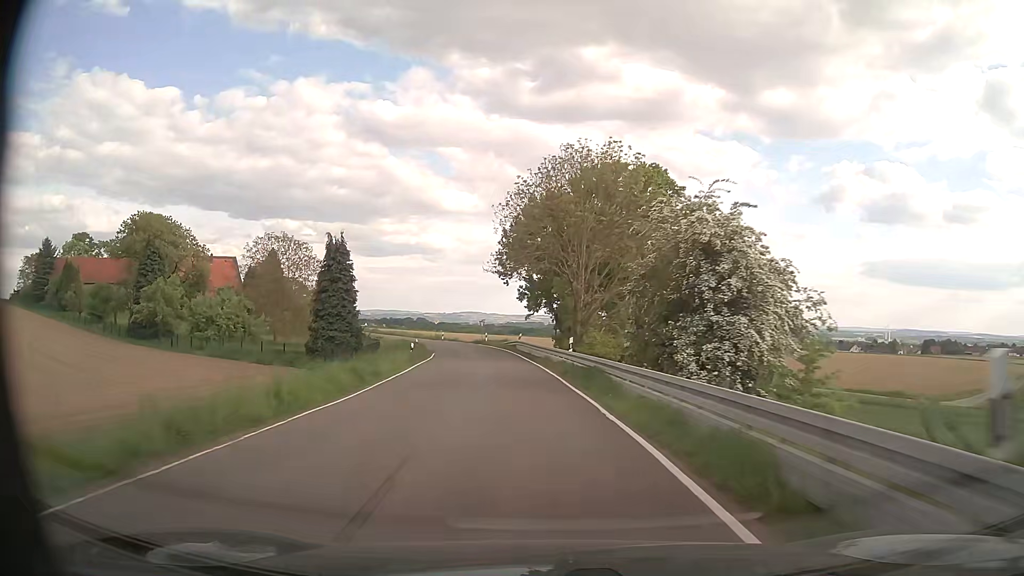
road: secondary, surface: asphalt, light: Day
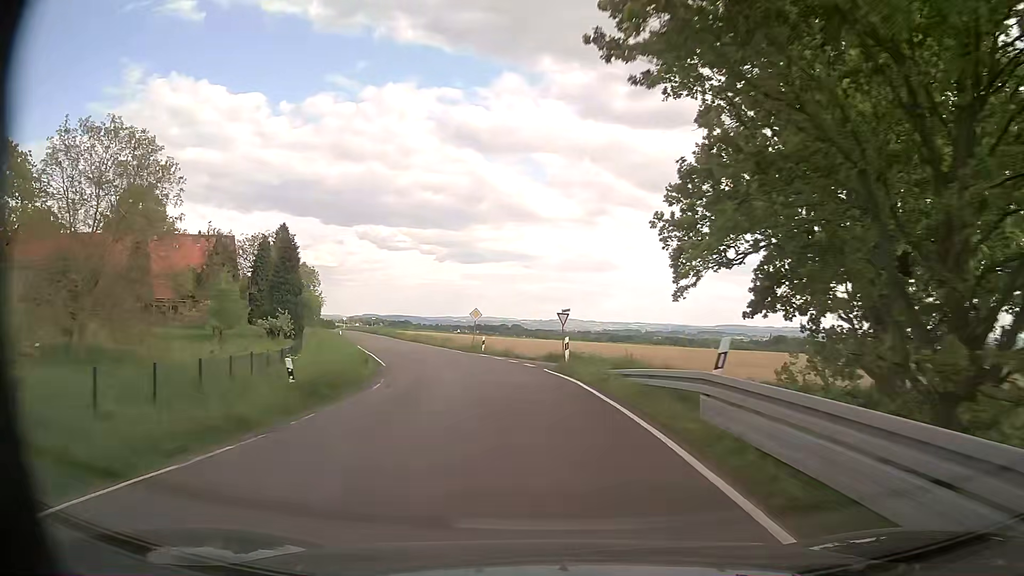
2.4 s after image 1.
(-3.1, +41.3) m; -9°
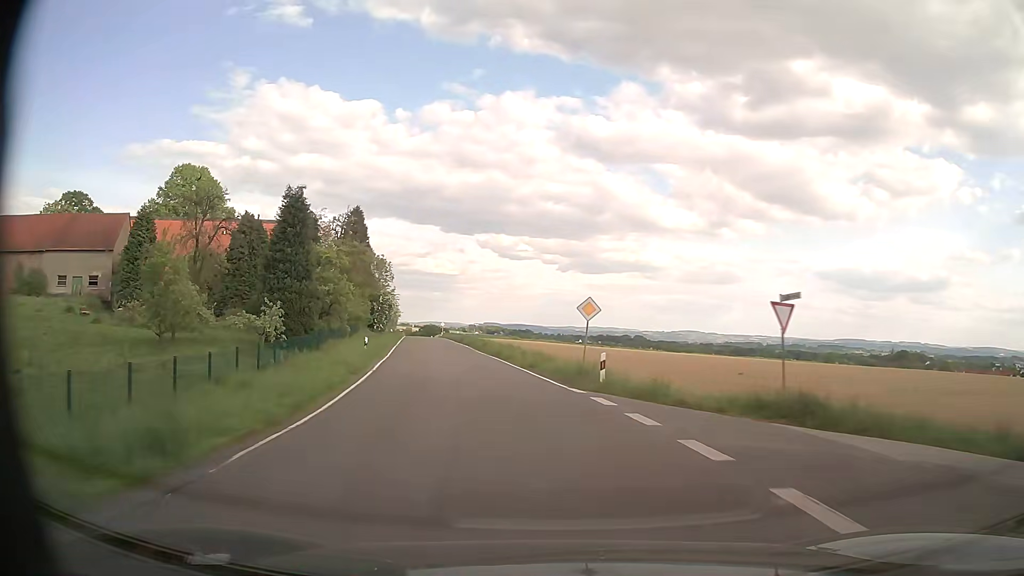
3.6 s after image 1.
(-1.4, +20.8) m; -9°
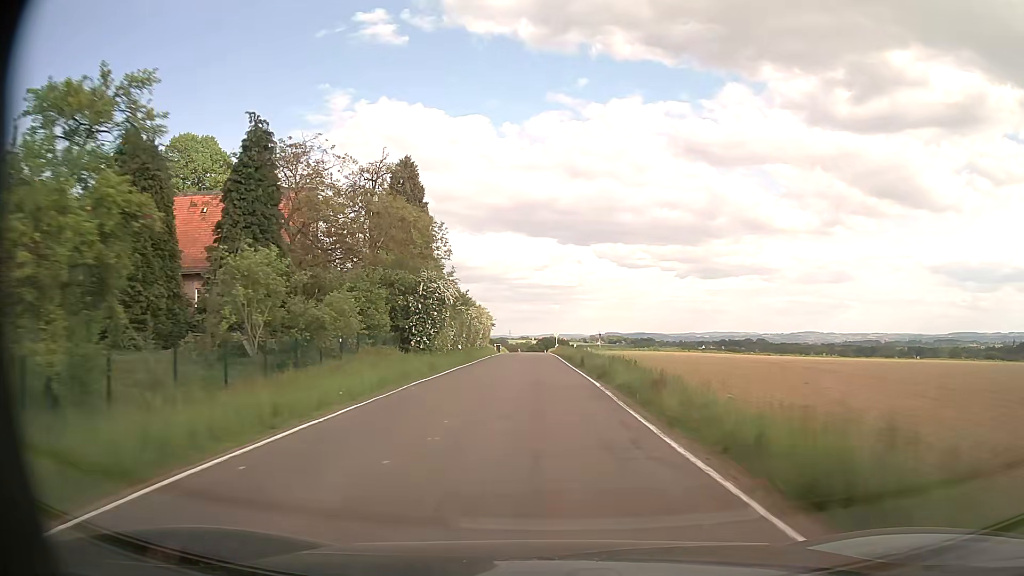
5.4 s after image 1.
(-4.1, +33.3) m; -11°
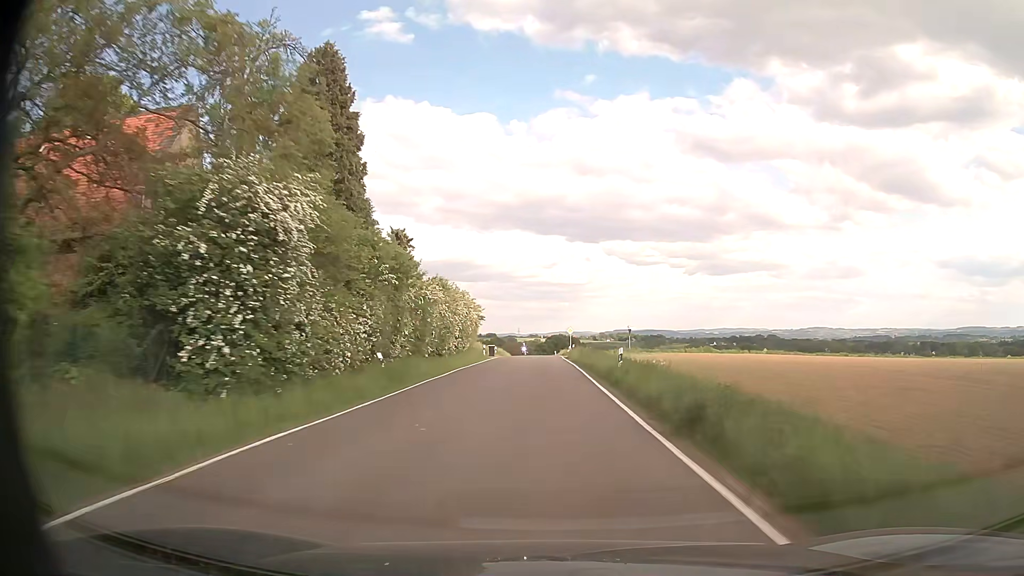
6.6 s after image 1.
(-0.3, +24.2) m; -1°
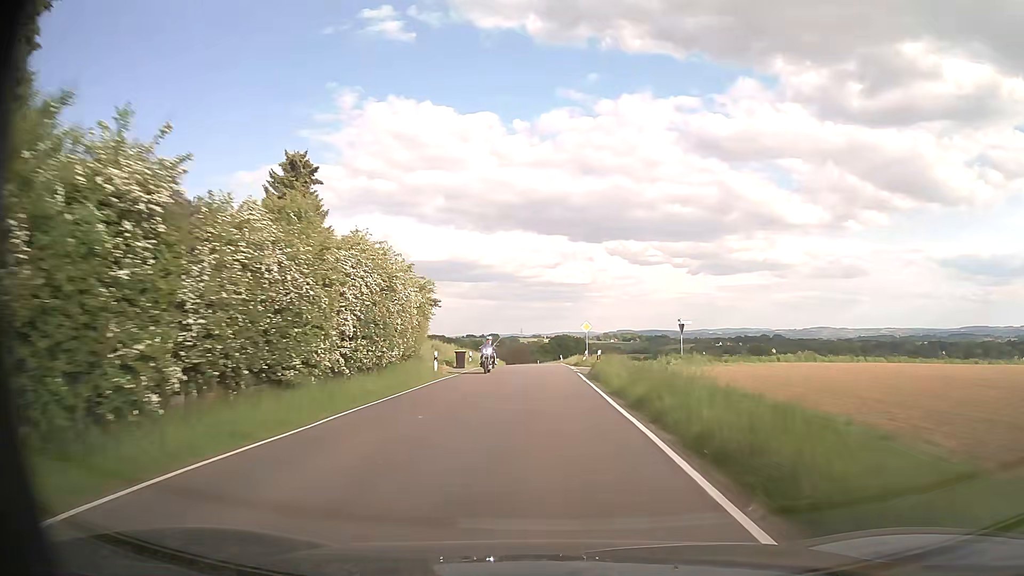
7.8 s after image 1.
(+0.1, +25.5) m; 0°
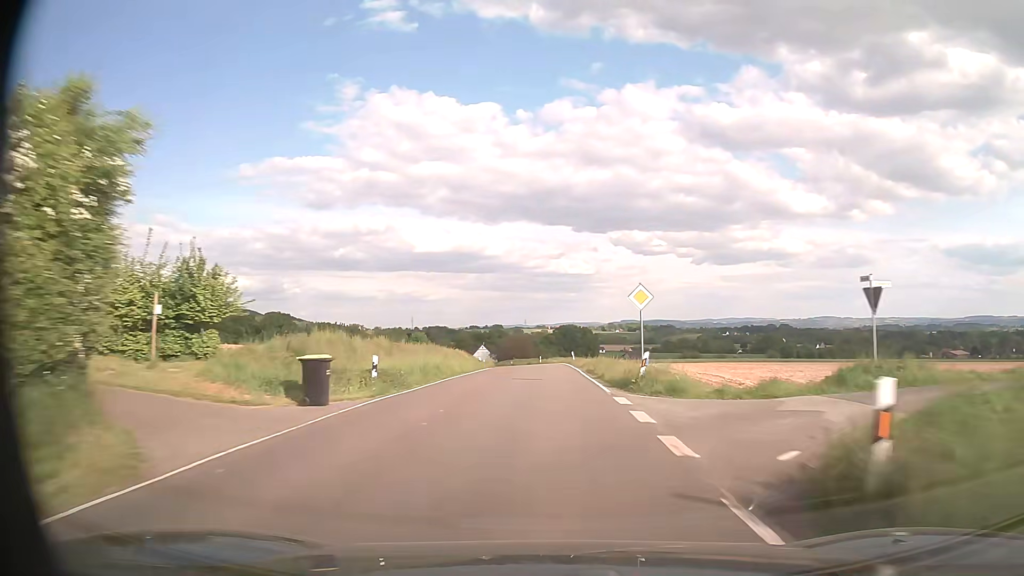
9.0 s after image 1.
(-0.2, +25.9) m; 0°
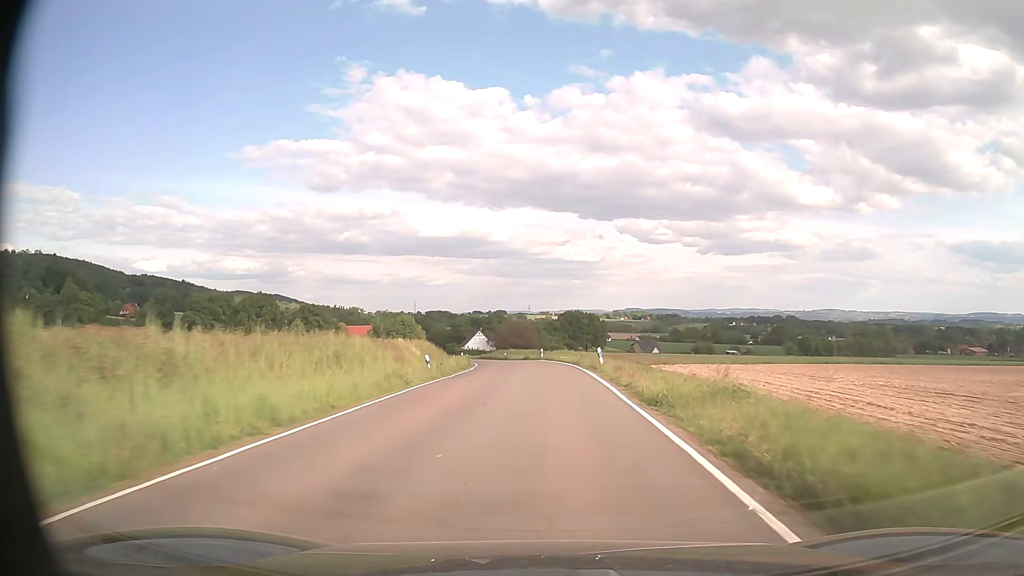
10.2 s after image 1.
(-0.2, +25.5) m; -1°
(0, +10) (0, +20) (0, +30) (-1, +40) (-1, +50) (-3, +60) (-4, +70) (-6, +80) (-7, +90) (-9, +99) m
